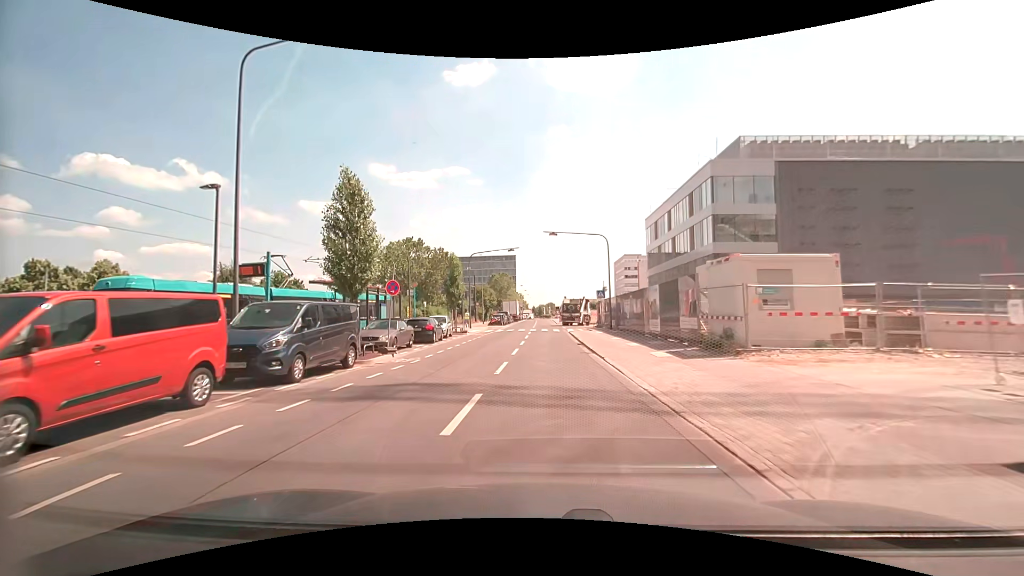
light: Day
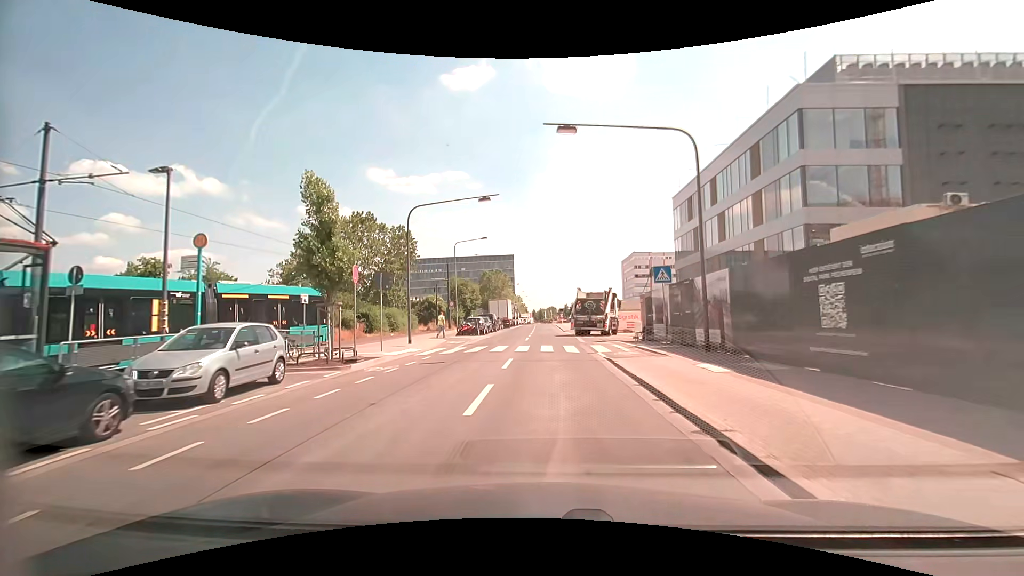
(-0.1, +22.9) m; 0°
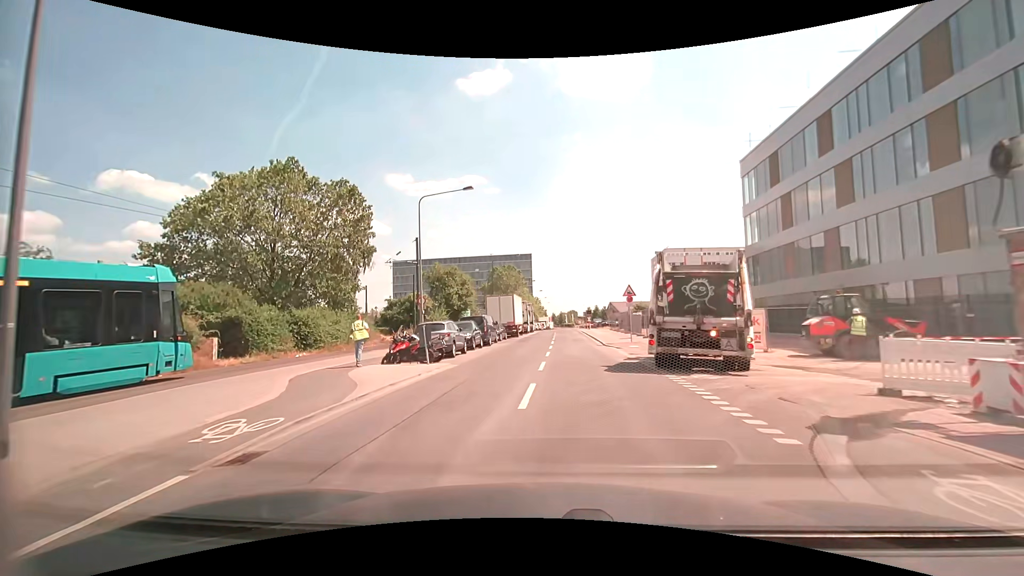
(-0.4, +21.4) m; -3°
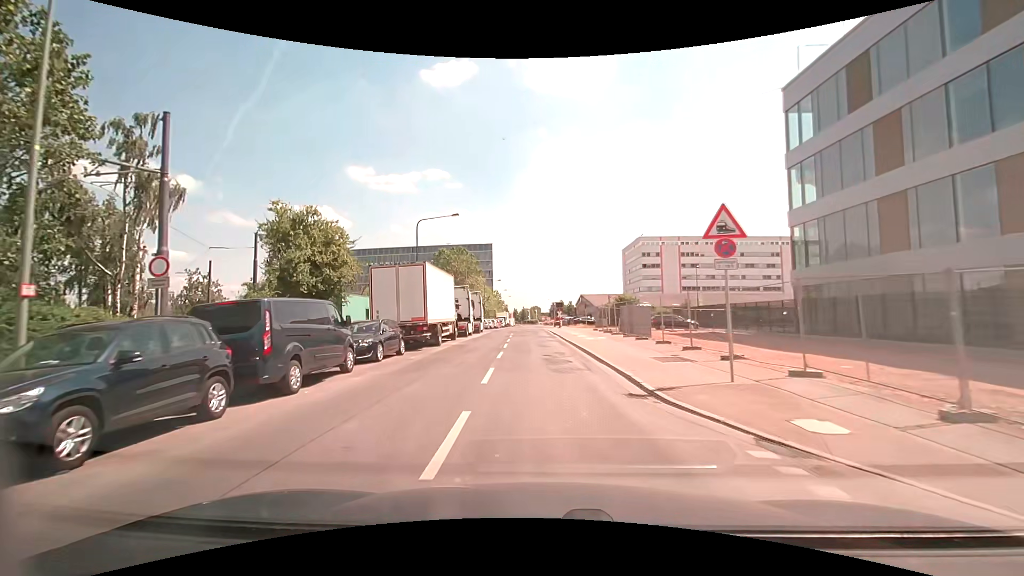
(+0.9, +21.6) m; +5°
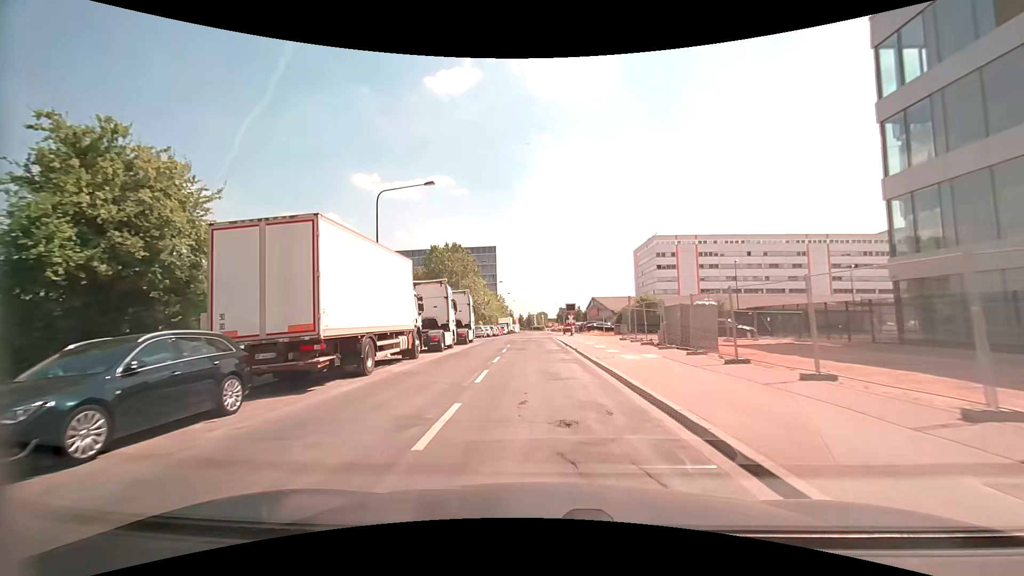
(-0.2, +11.2) m; -2°
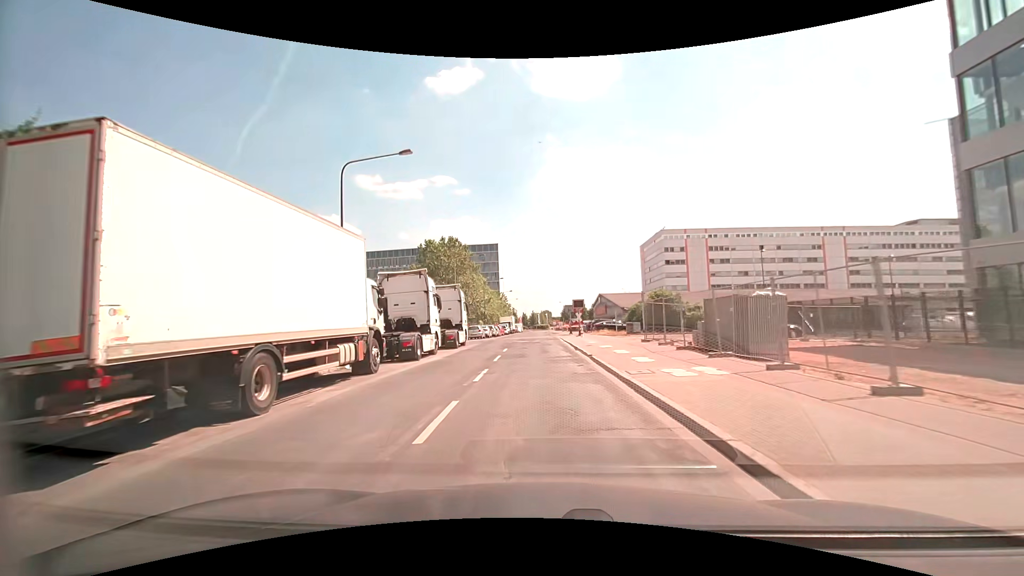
(0.0, +5.7) m; 0°
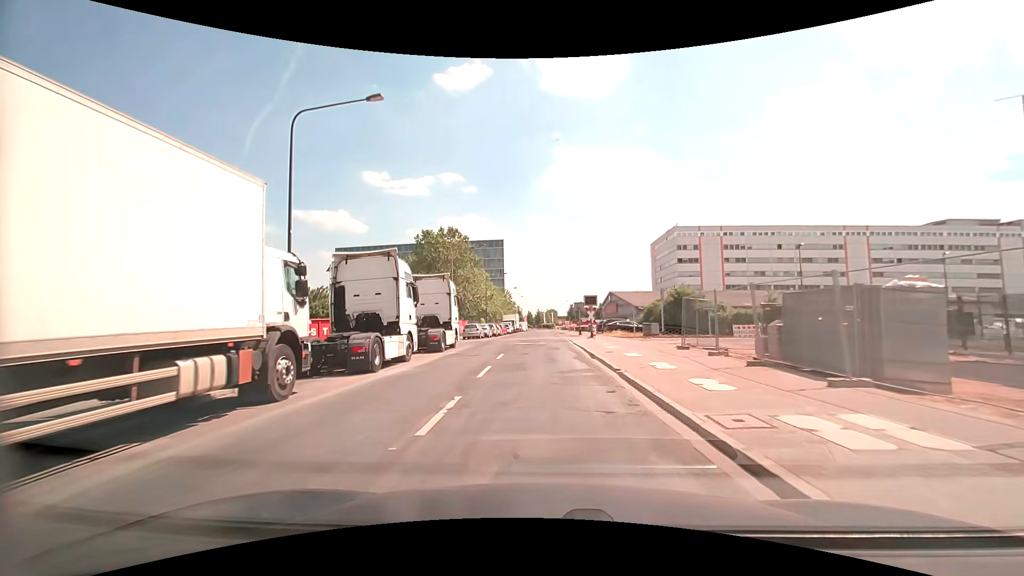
(0.0, +5.7) m; 0°
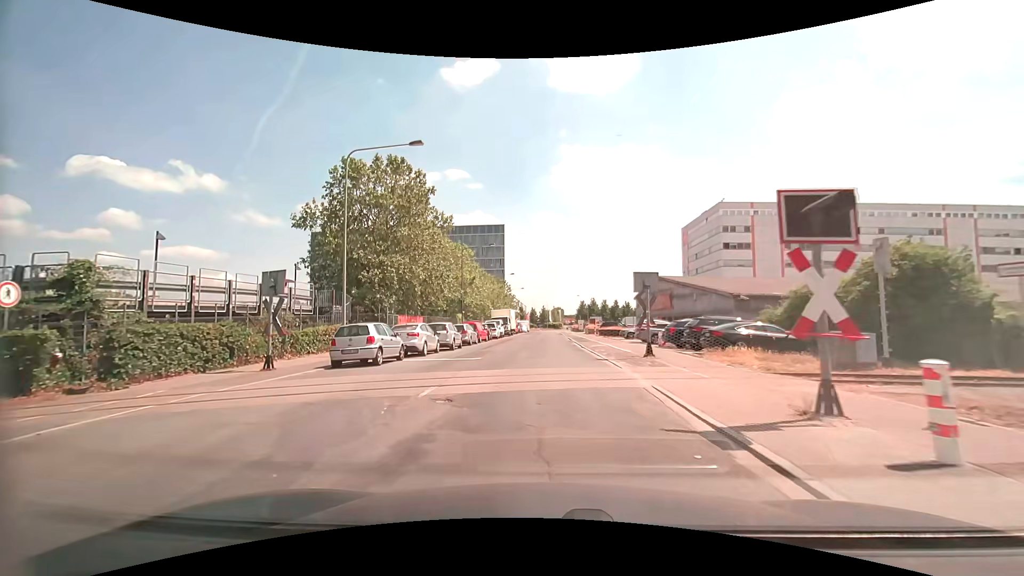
(-0.3, +29.2) m; -1°
(0, +10) (0, +20) (0, +30) (0, +40) (0, +50) (0, +60) (0, +70) (0, +80) (0, +90) (0, +100) m
